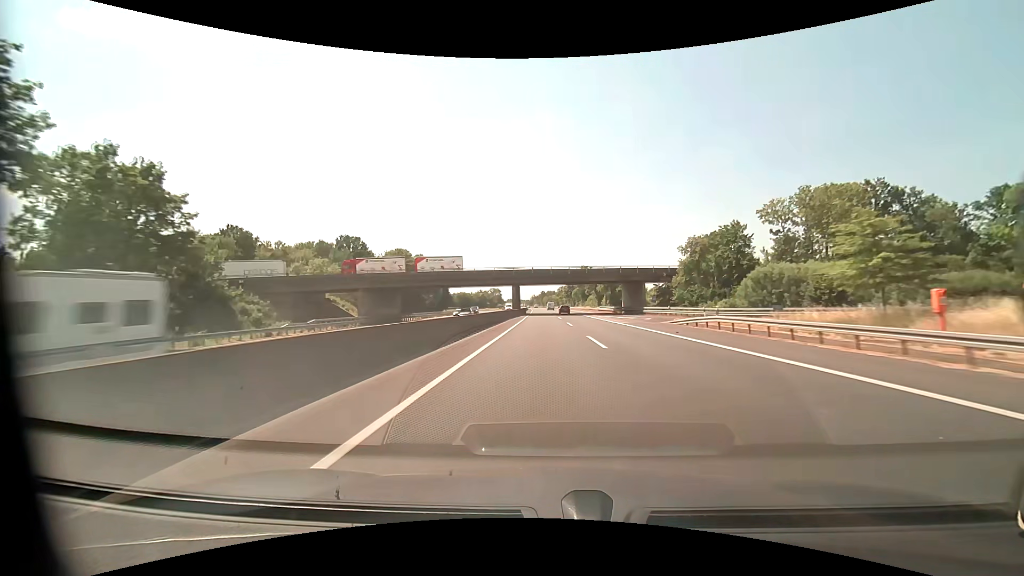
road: motorway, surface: asphalt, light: Day
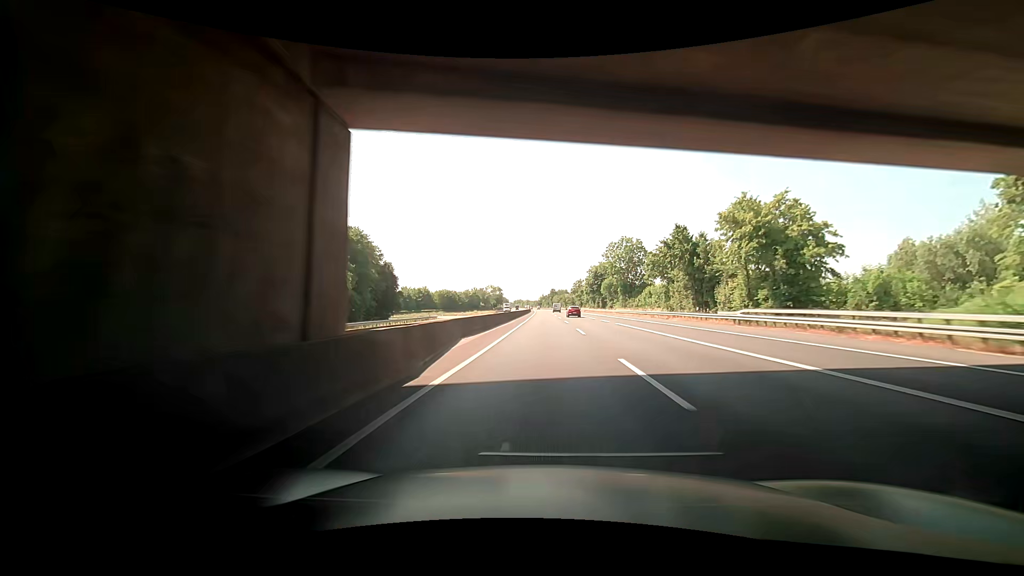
(-0.6, +82.1) m; -1°
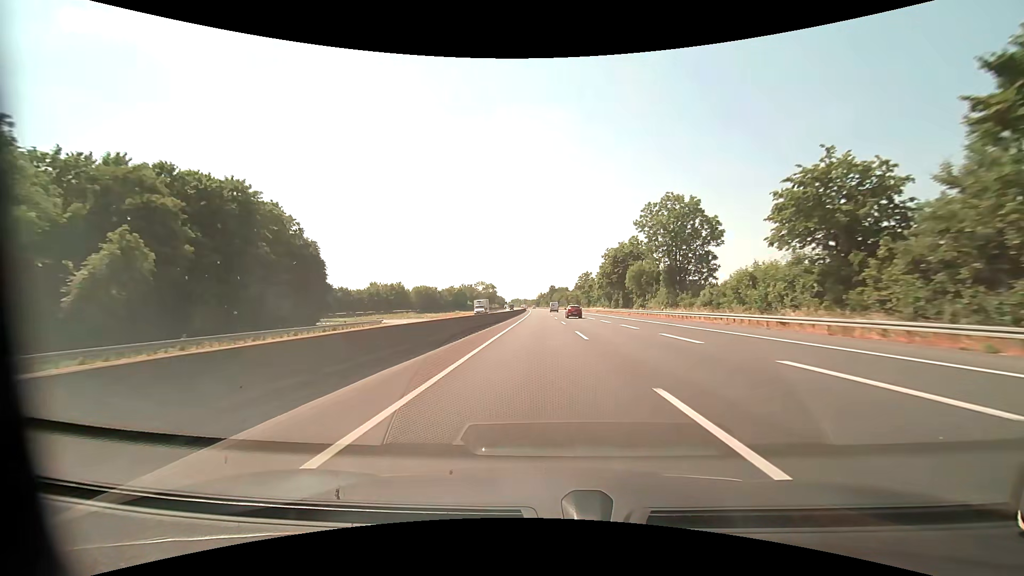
(-0.2, +41.1) m; 0°
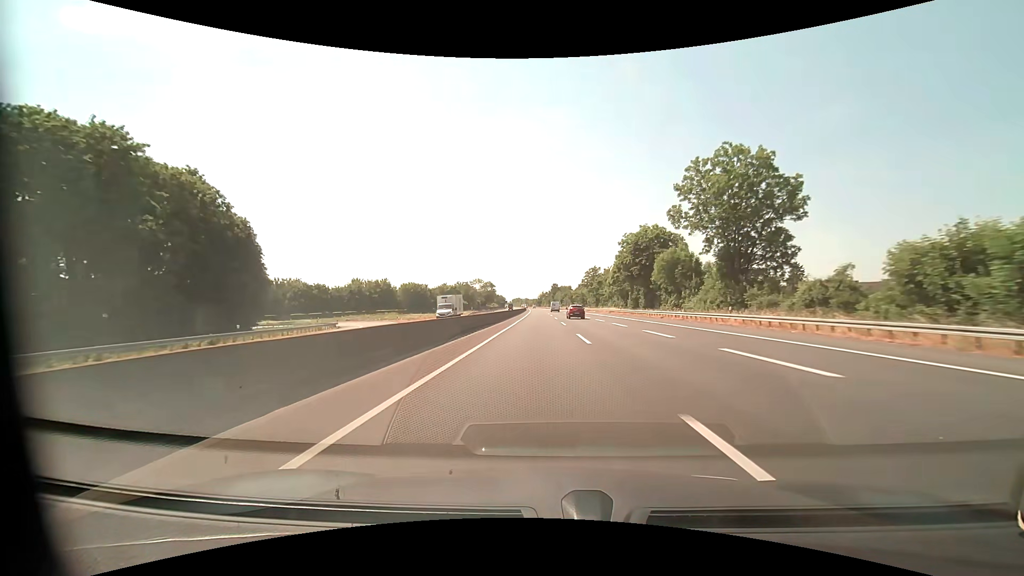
(0.0, +20.6) m; 0°
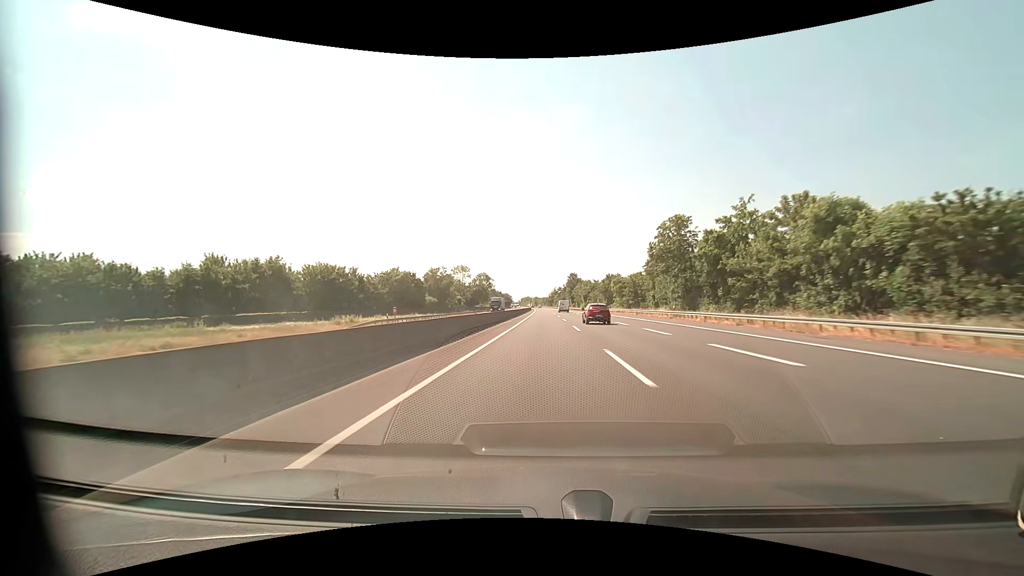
(-1.0, +82.5) m; -1°
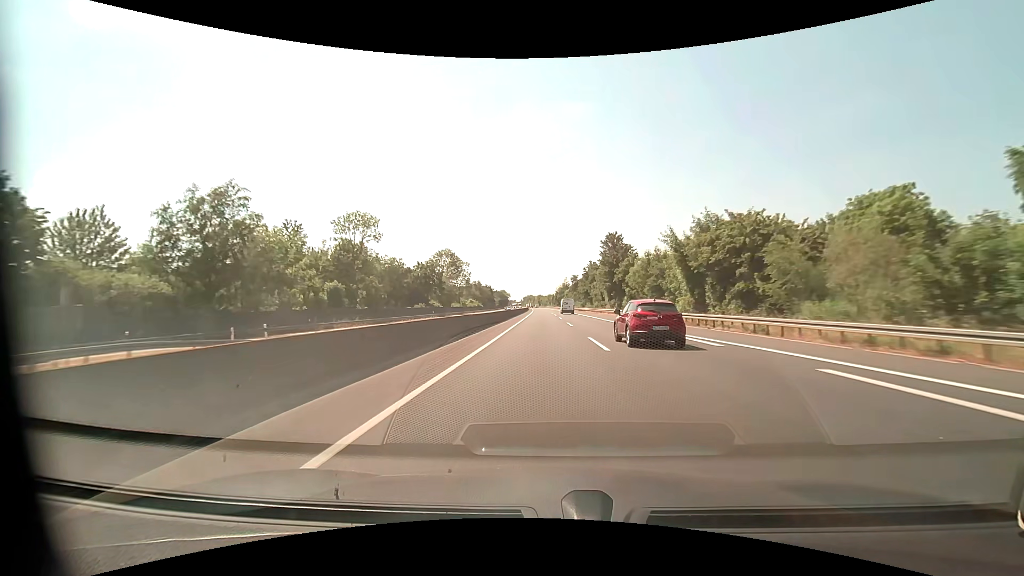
(-0.6, +103.1) m; -1°
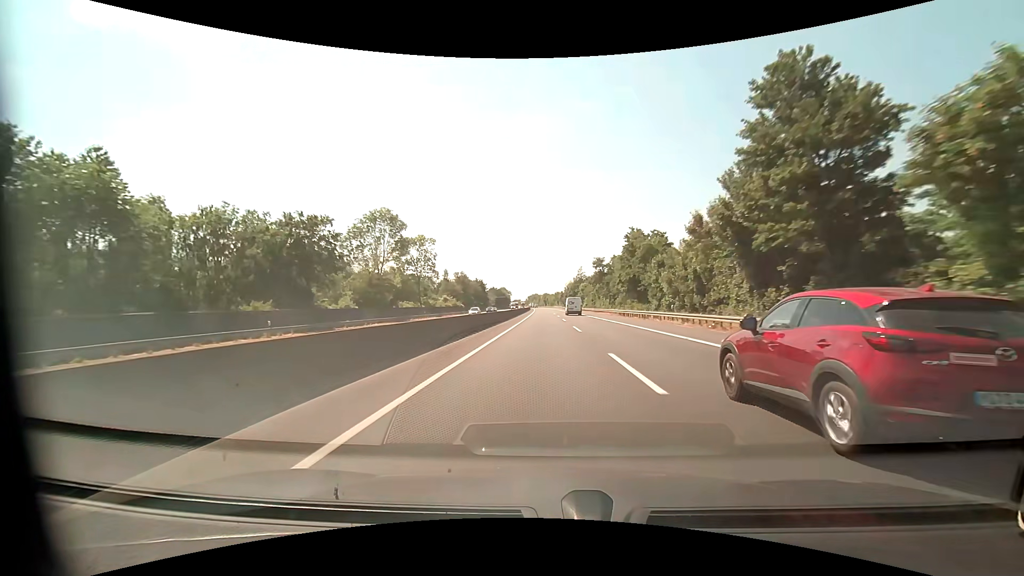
(-0.2, +61.9) m; -1°
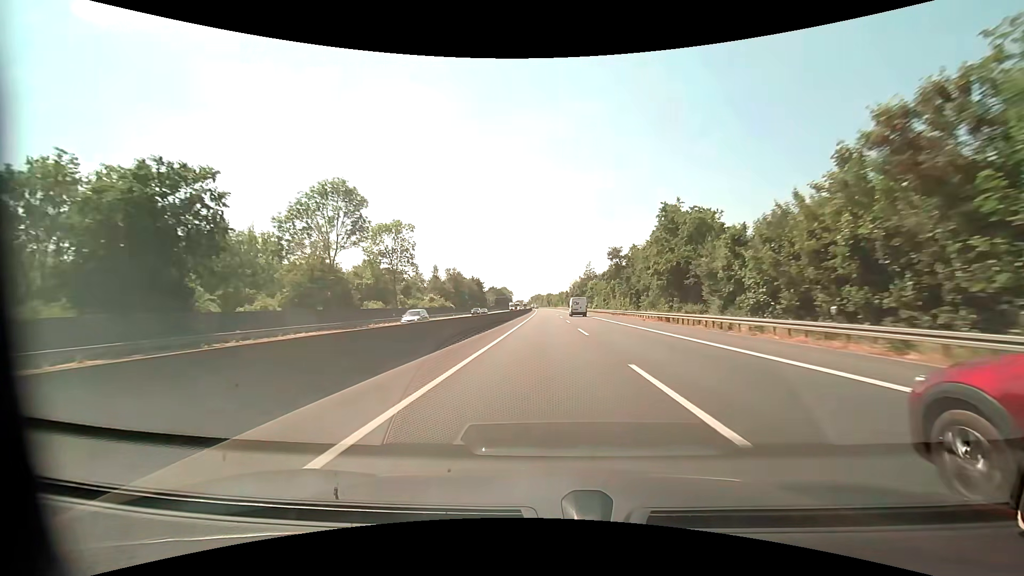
(-0.1, +20.6) m; 0°
(0, +10) (0, +20) (0, +30) (0, +40) (0, +50) (0, +60) (0, +70) (0, +80) (0, +90) (0, +100) m
